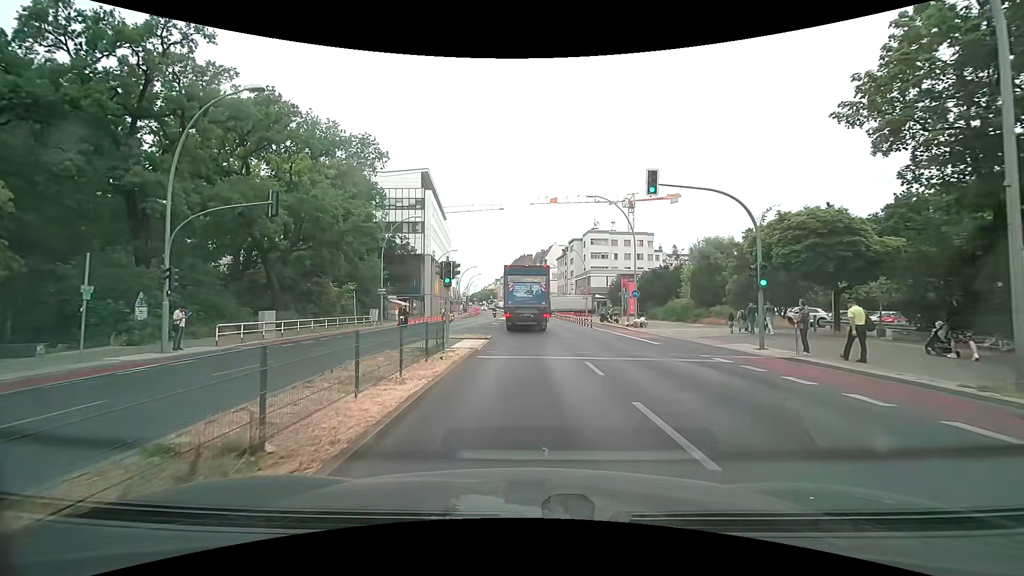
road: primary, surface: asphalt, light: Day
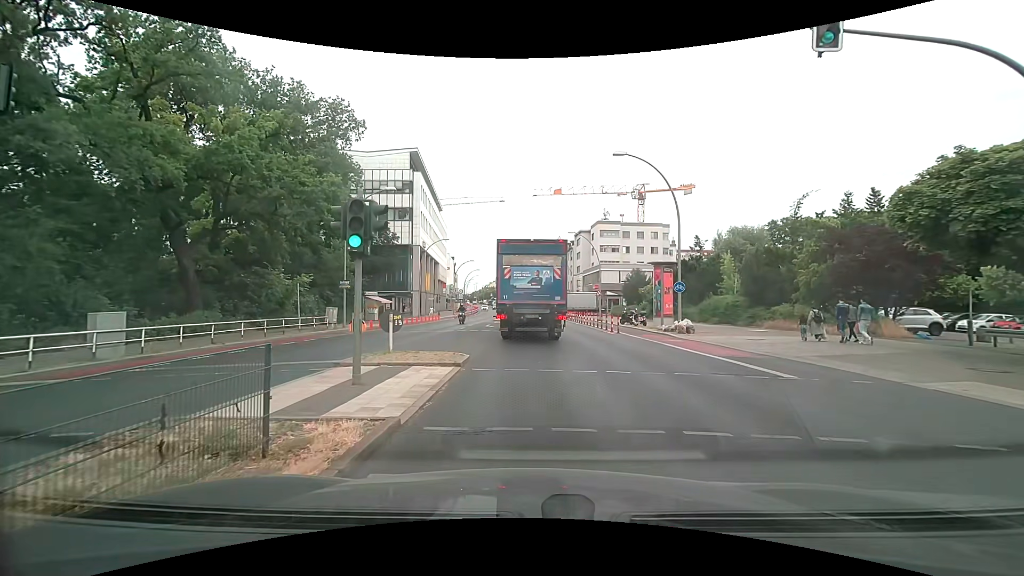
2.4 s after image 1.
(0.0, +9.9) m; -1°
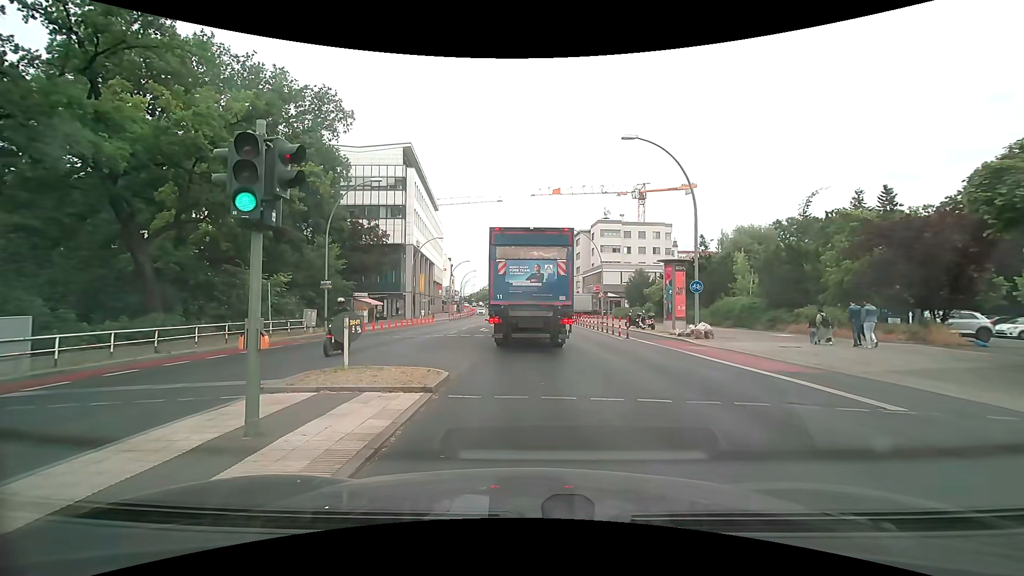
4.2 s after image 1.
(+0.1, +2.8) m; +2°
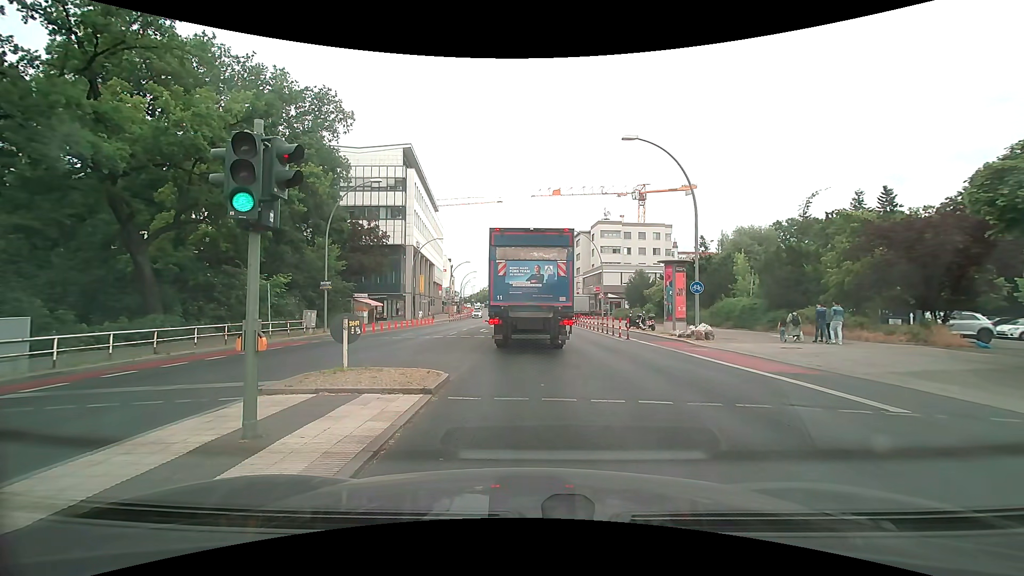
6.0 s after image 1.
(0.0, +0.1) m; 0°
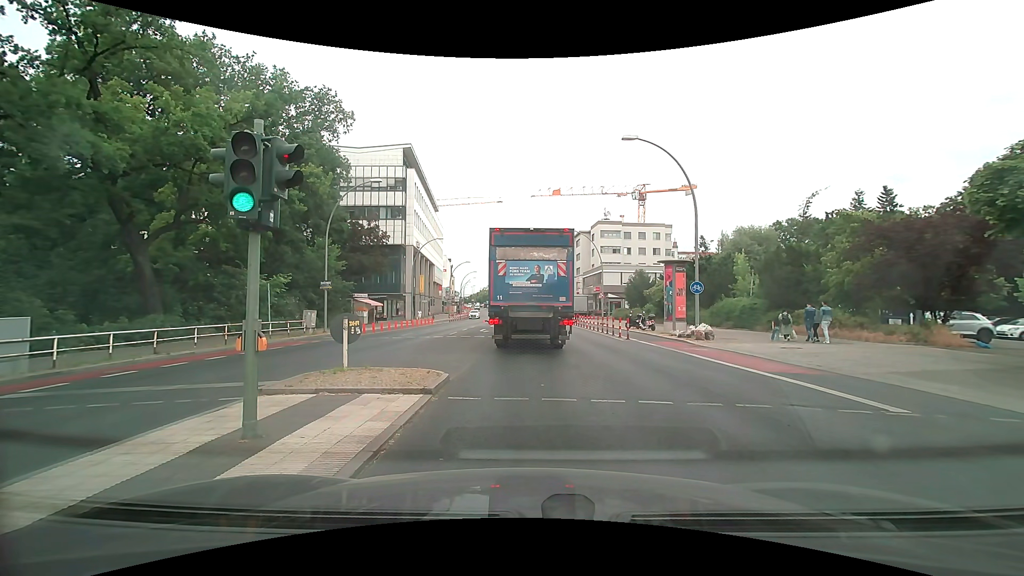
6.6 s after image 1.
(0.0, 0.0) m; 0°
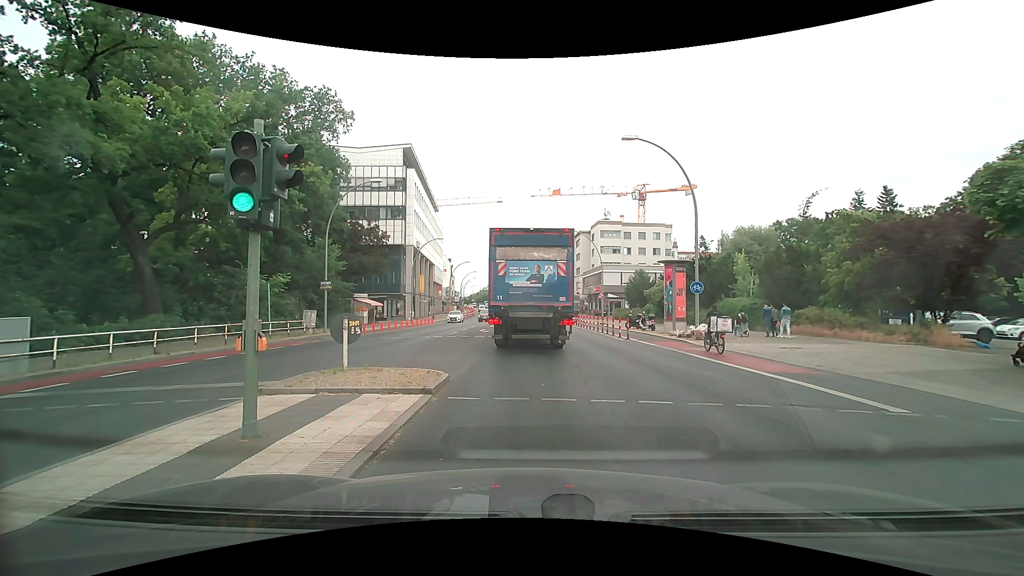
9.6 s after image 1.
(0.0, 0.0) m; 0°
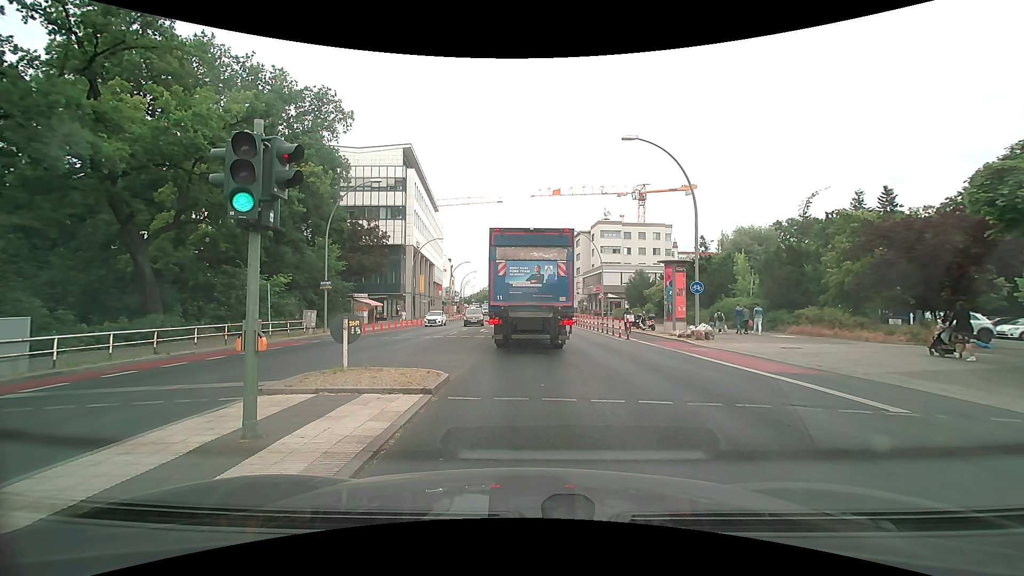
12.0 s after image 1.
(0.0, 0.0) m; 0°
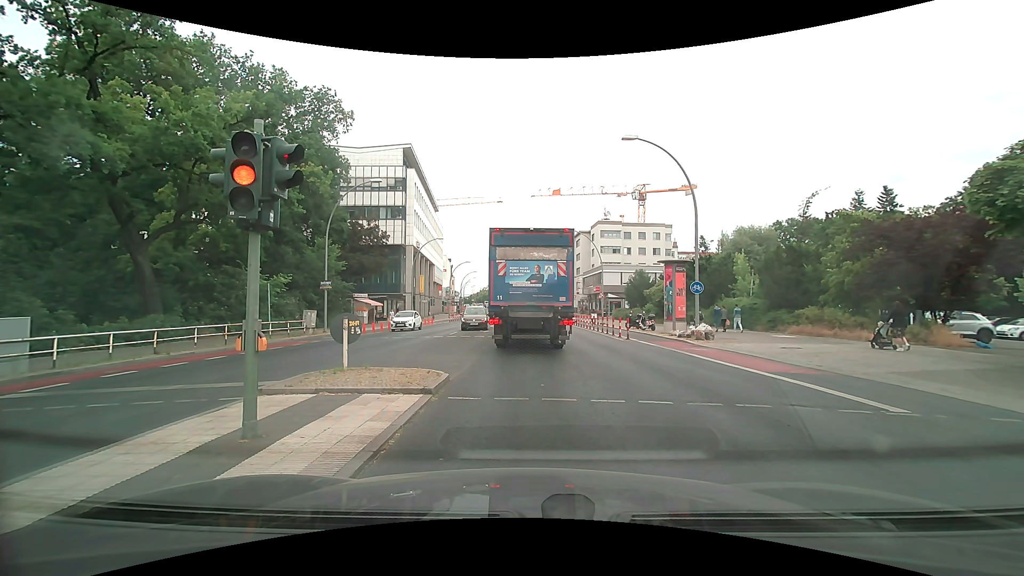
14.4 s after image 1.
(0.0, 0.0) m; 0°
(0, +10) (0, +20) (0, +30) (0, +40) (-1, +50) (-1, +60) (-1, +70) (-1, +80) (-2, +90) (-2, +100) m
